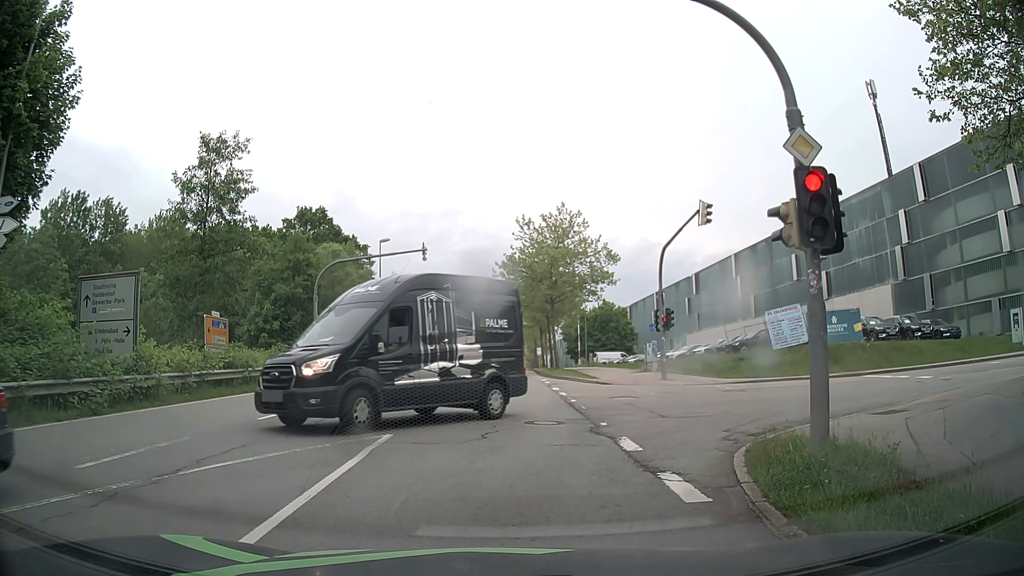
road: secondary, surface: asphalt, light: Day
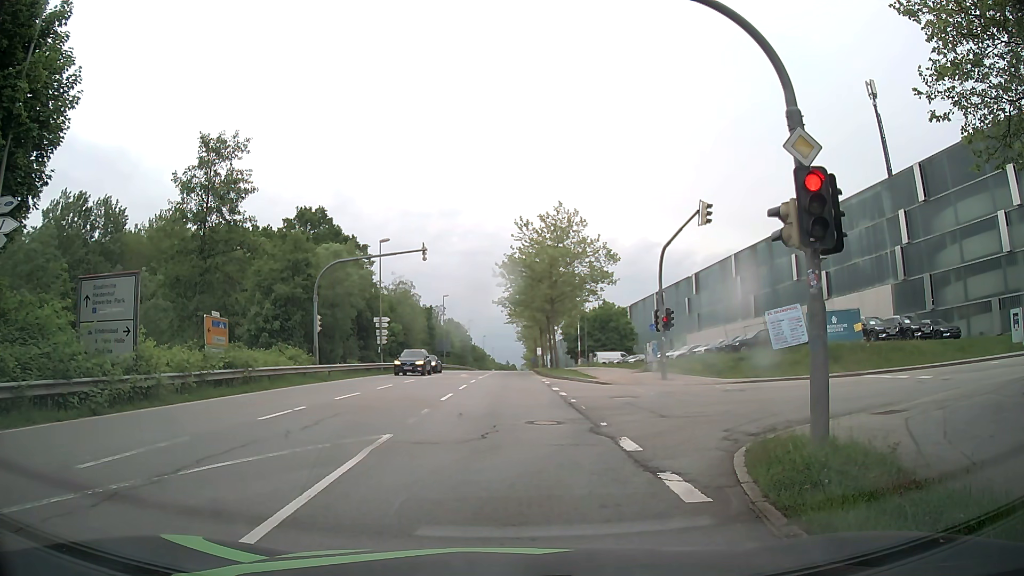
(0.0, 0.0) m; 0°
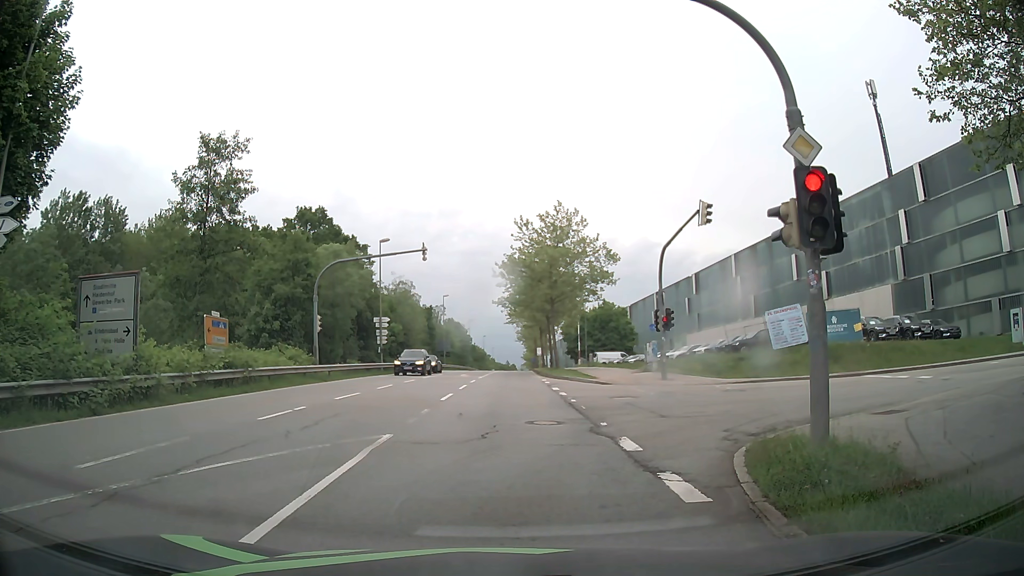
(0.0, 0.0) m; 0°
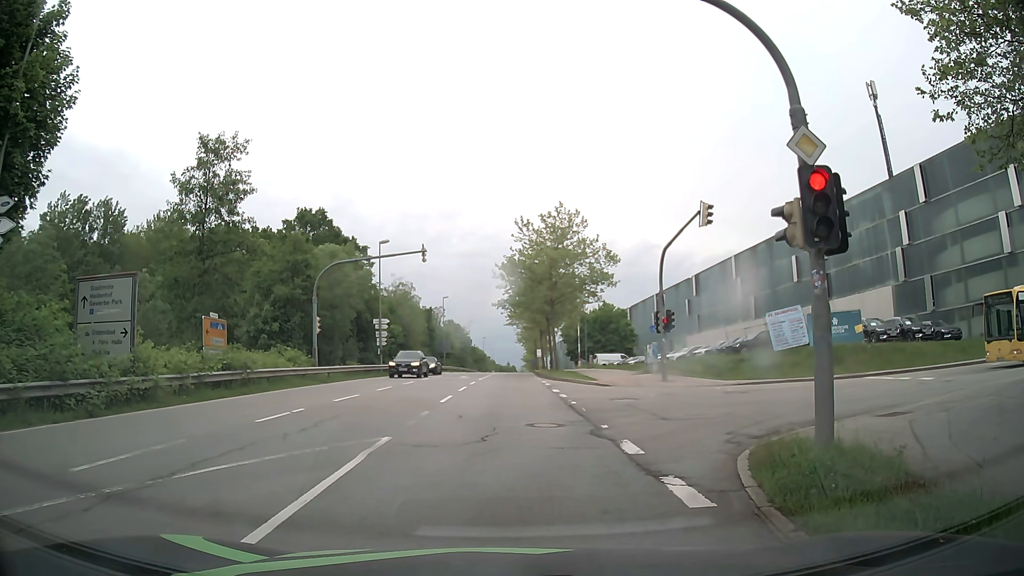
(0.0, +0.1) m; 0°
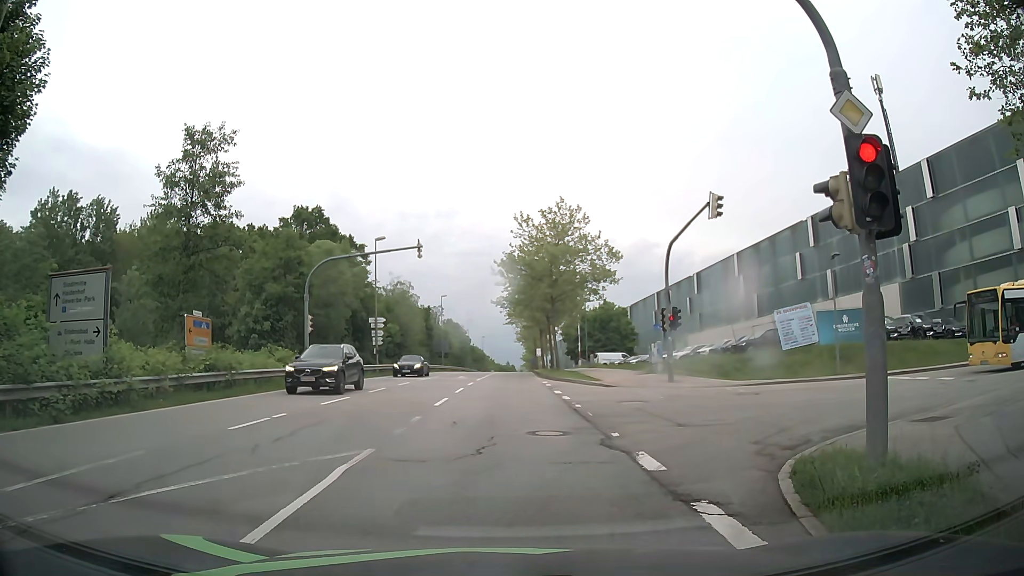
(0.0, +1.3) m; 0°
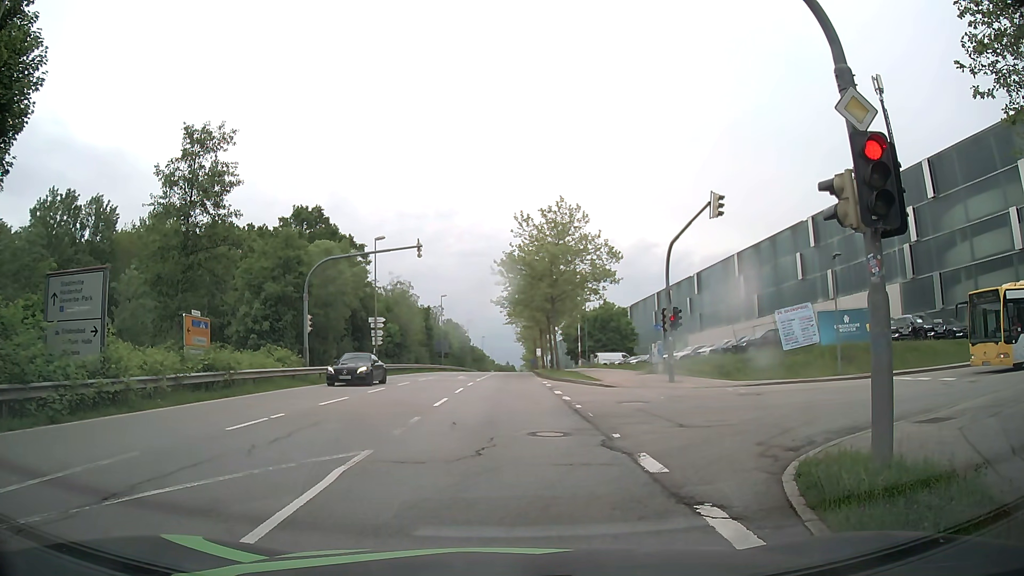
(0.0, +0.2) m; 0°
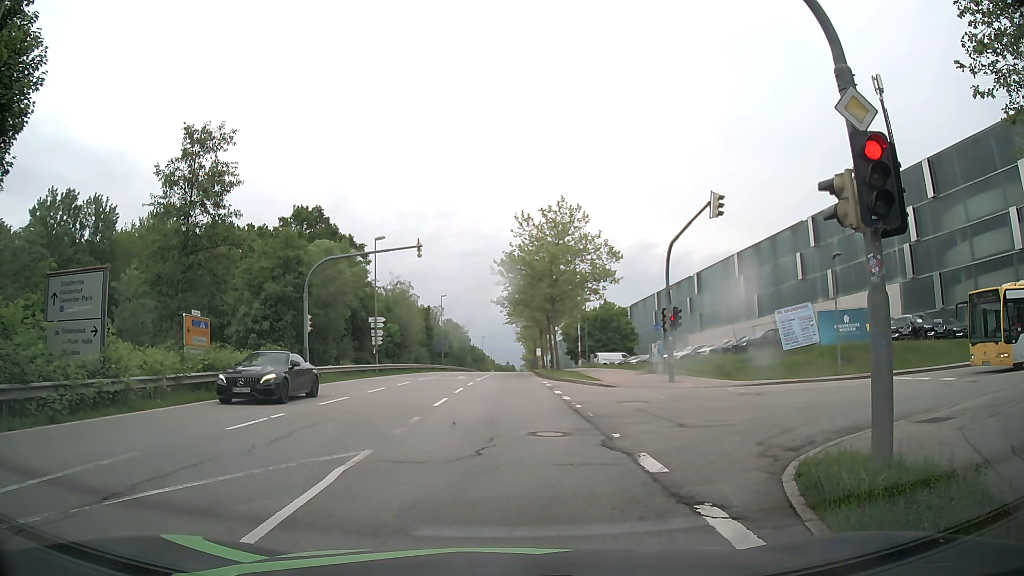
(0.0, 0.0) m; 0°
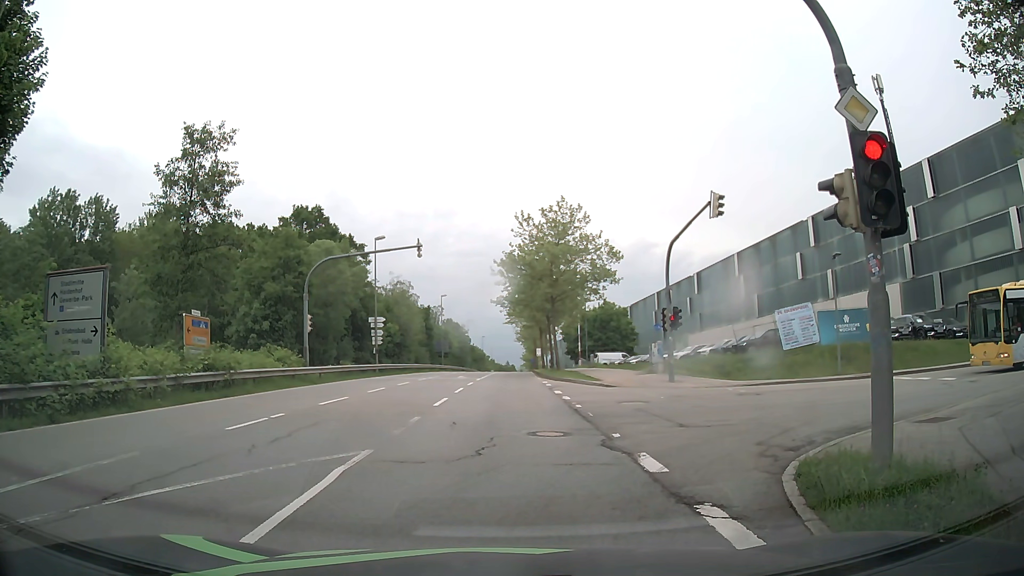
(0.0, 0.0) m; 0°
